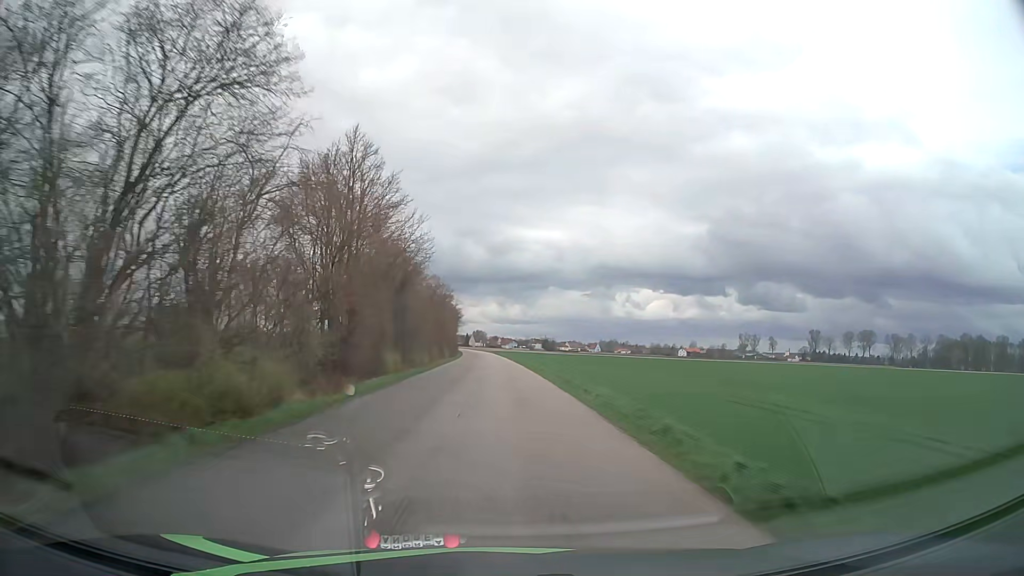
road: unclassified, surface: asphalt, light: Day
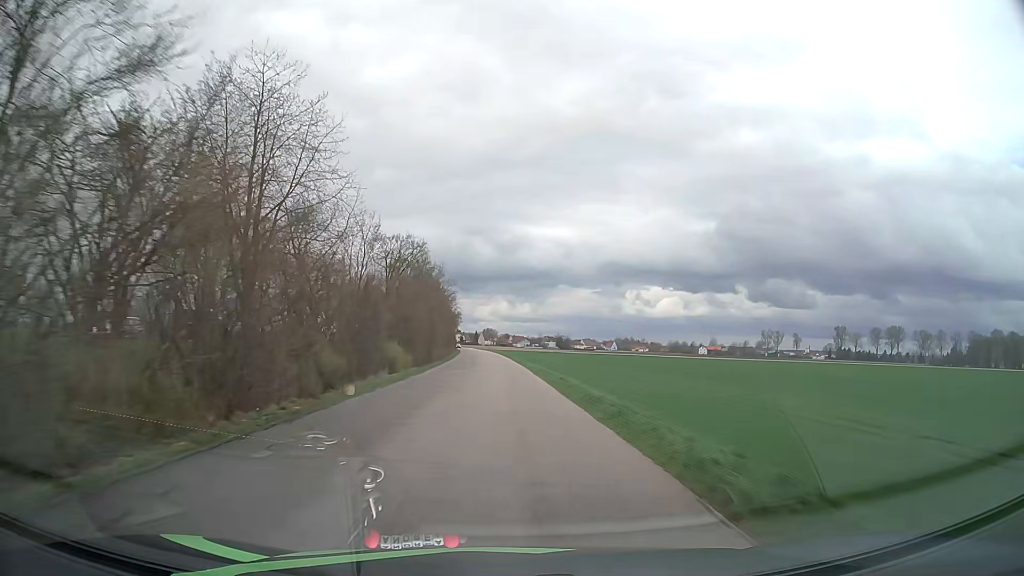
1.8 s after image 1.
(-0.4, +36.5) m; -1°
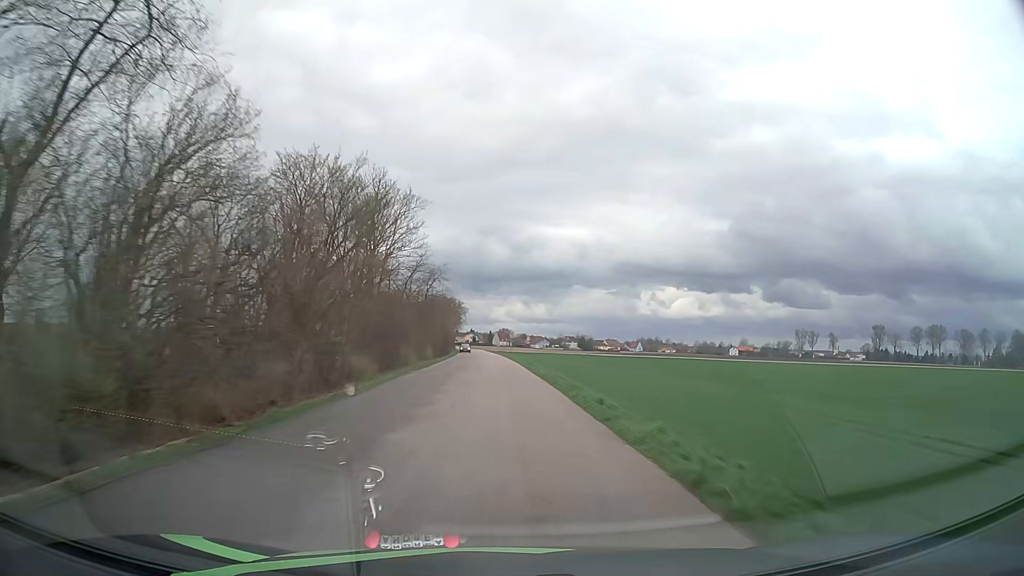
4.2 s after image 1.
(-0.7, +49.0) m; -1°
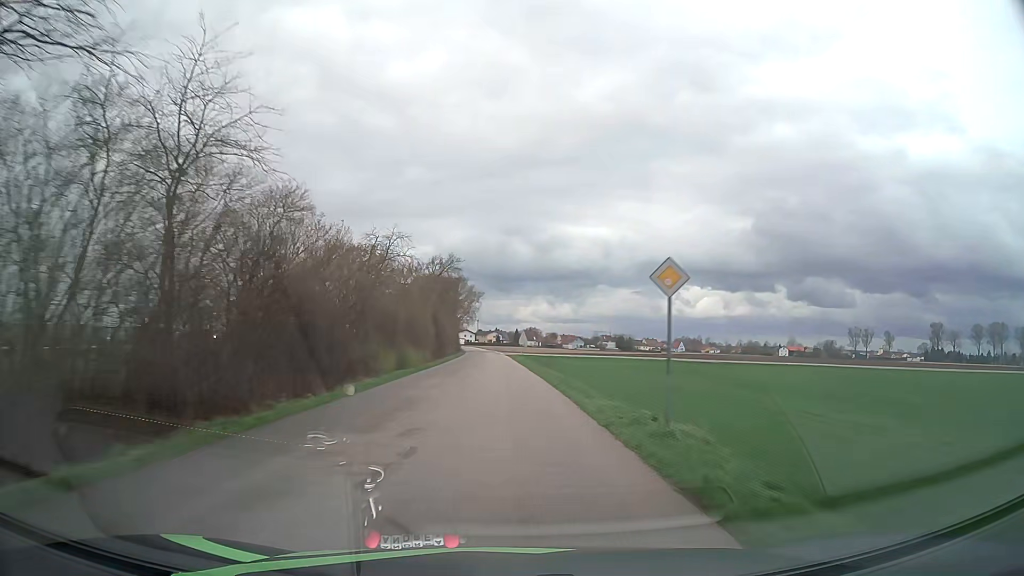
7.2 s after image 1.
(-1.2, +62.1) m; -2°
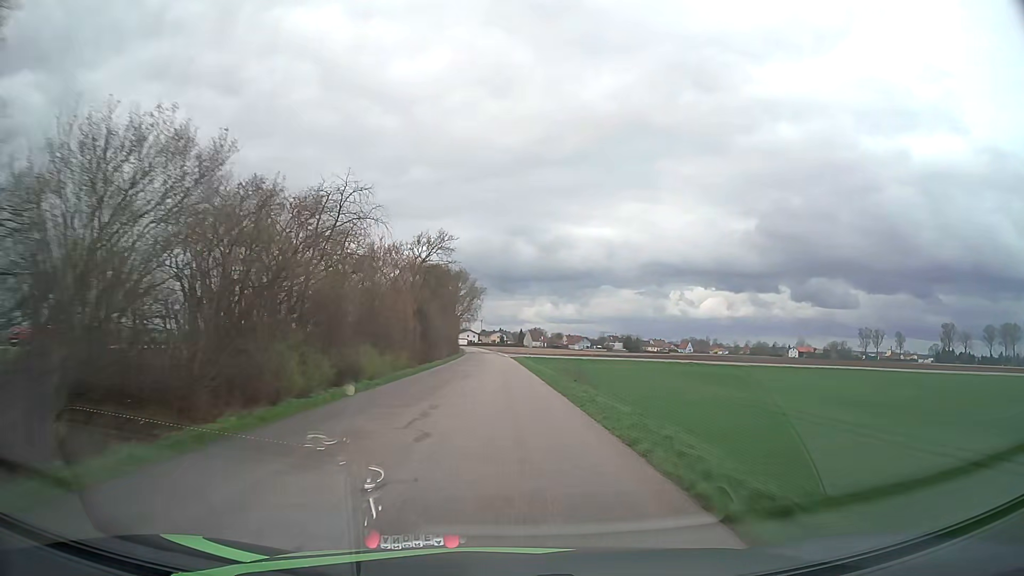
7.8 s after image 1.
(0.0, +12.5) m; 0°
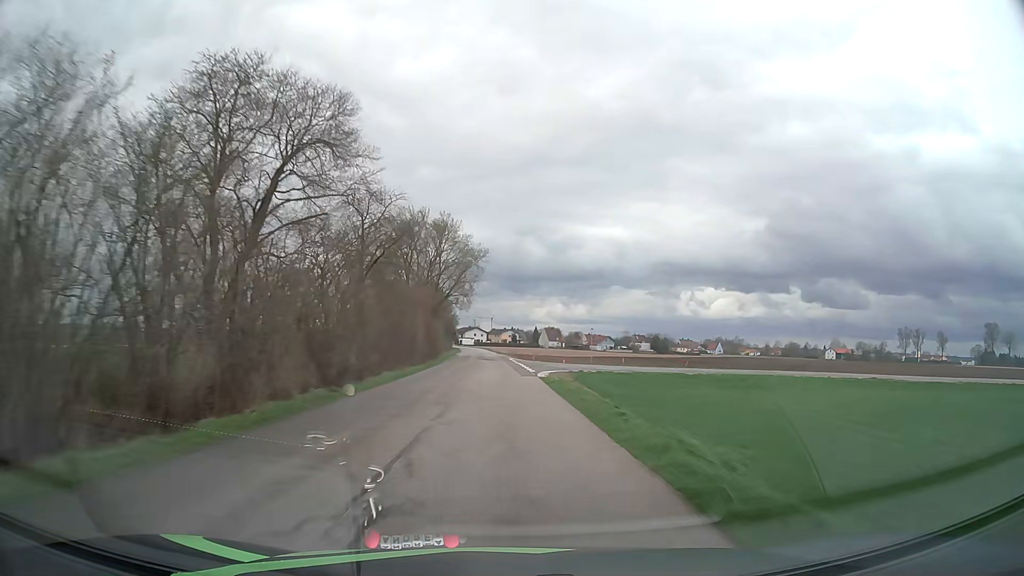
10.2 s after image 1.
(-0.4, +50.4) m; -1°
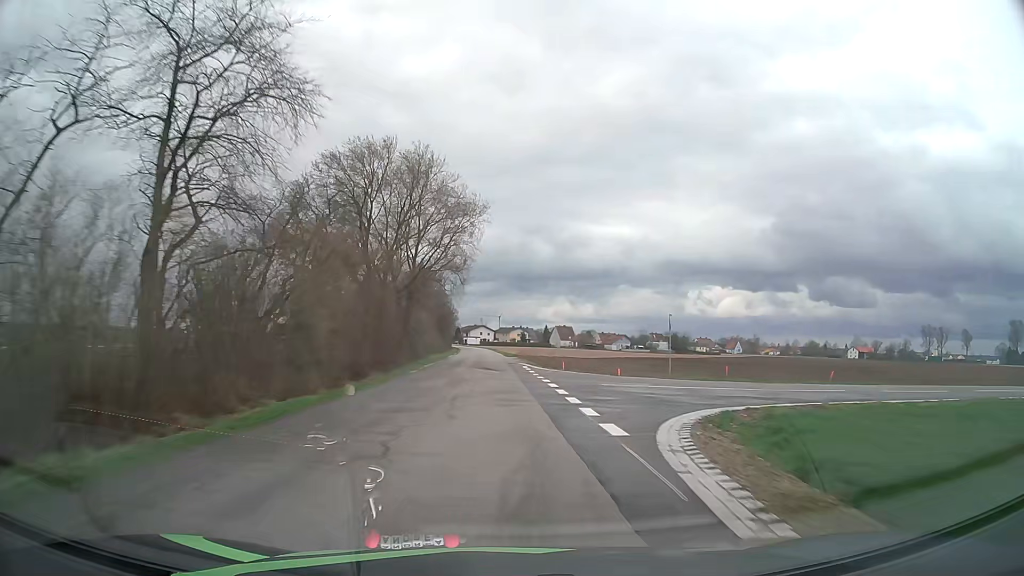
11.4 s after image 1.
(0.0, +25.1) m; 0°
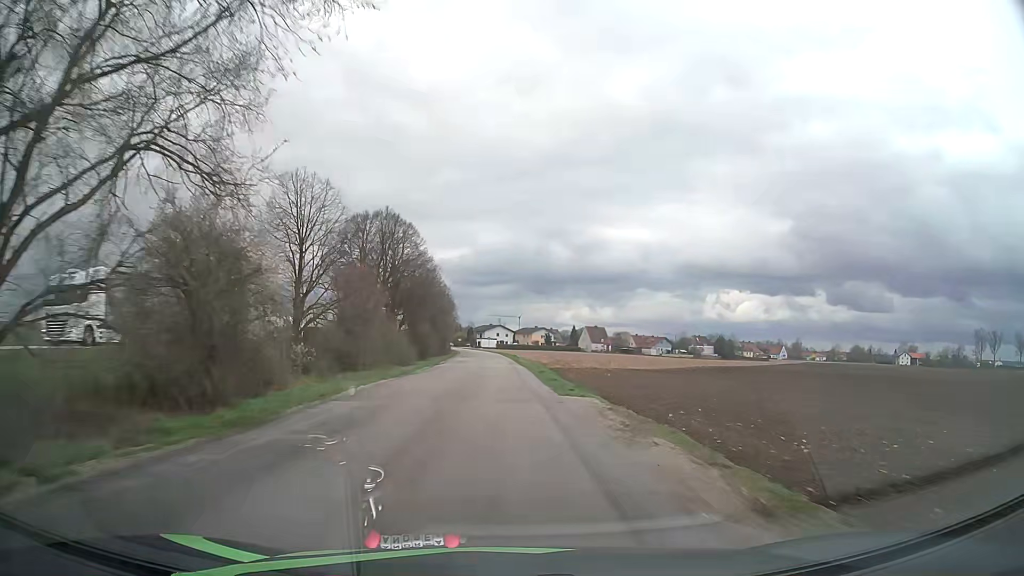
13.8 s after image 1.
(-1.0, +49.9) m; -2°
(0, +10) (0, +20) (0, +30) (-1, +40) (-1, +50) (-1, +60) (-1, +70) (-2, +80) (-2, +90) (-3, +100) m
